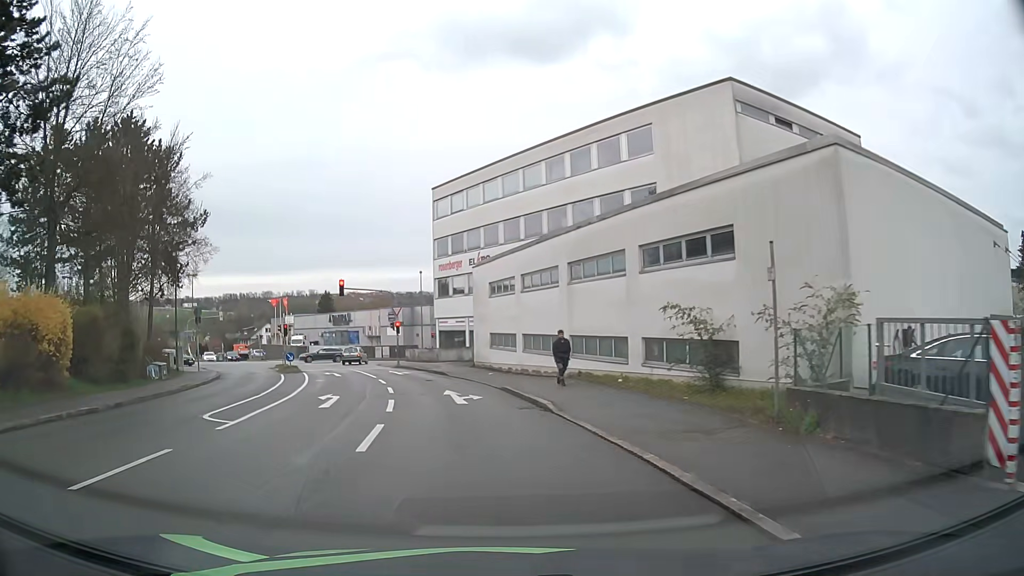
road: residential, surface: asphalt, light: Day
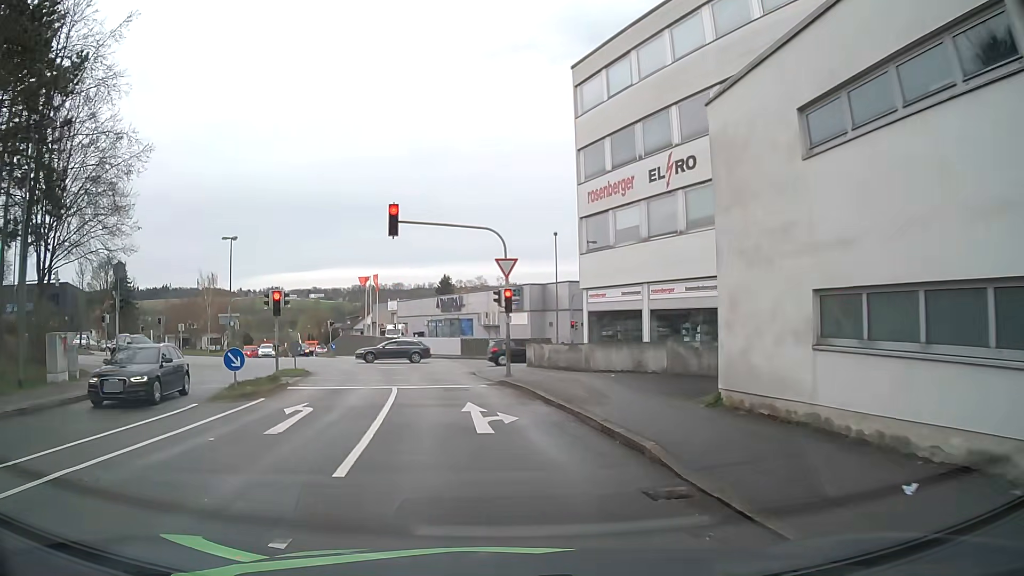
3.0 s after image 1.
(-2.7, +24.1) m; -11°
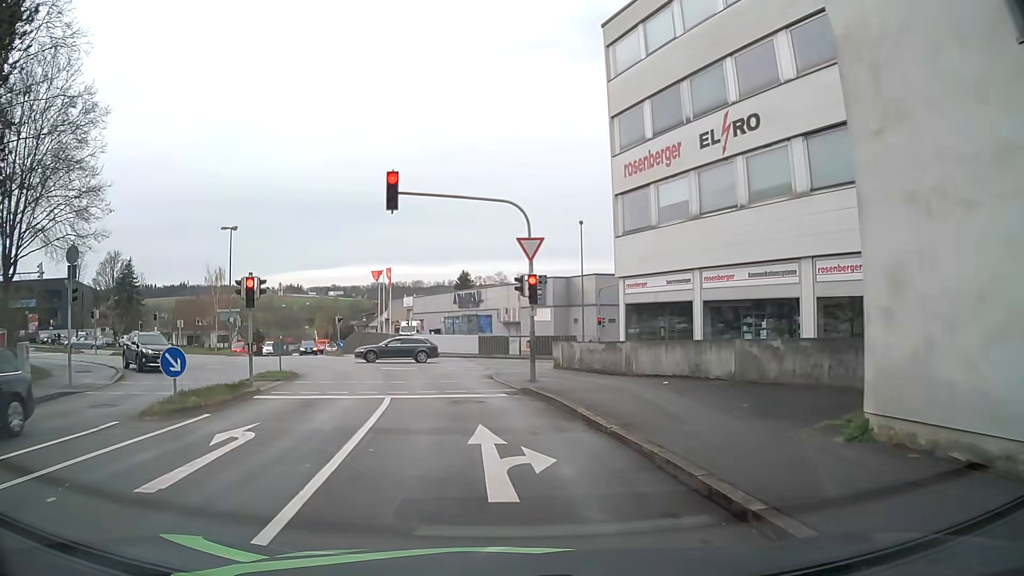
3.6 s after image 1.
(-0.1, +4.3) m; -2°
